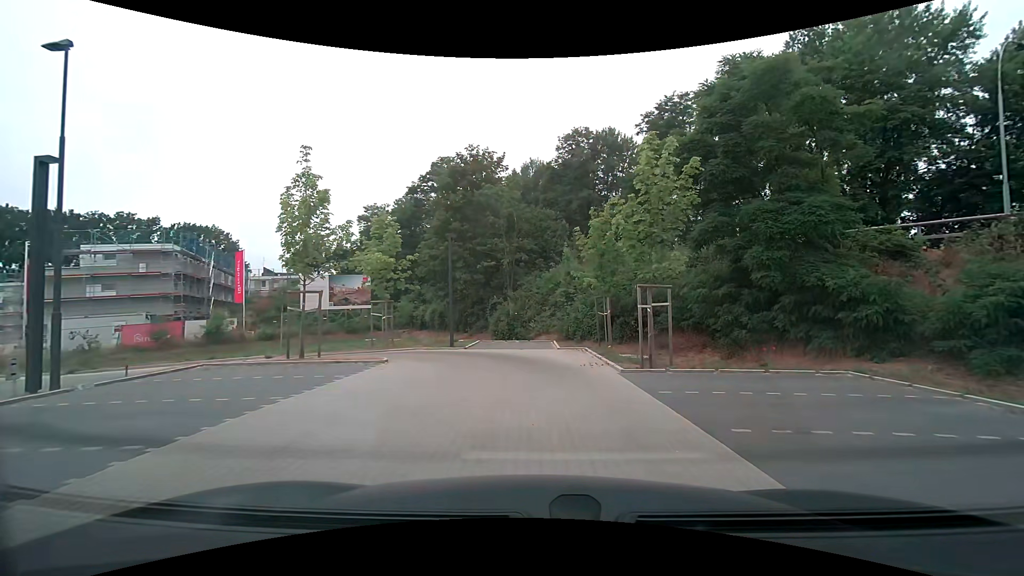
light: Day
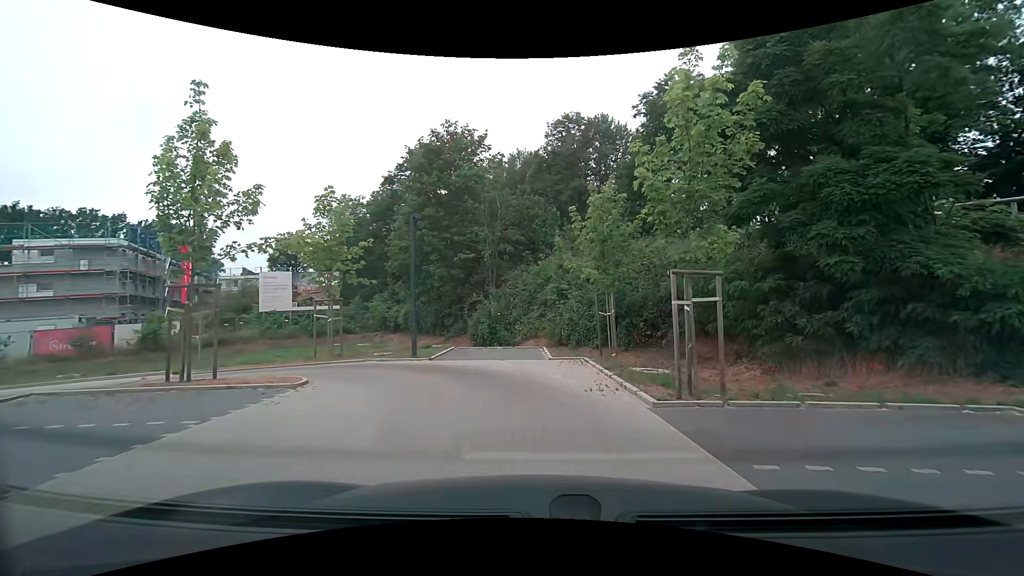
(0.0, +4.3) m; +2°
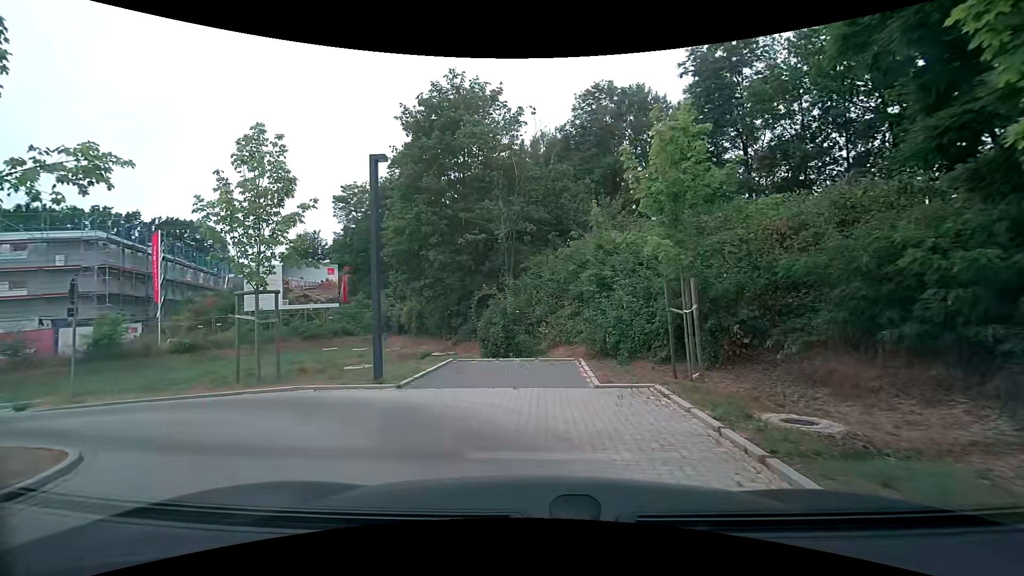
(-0.1, +5.9) m; -3°
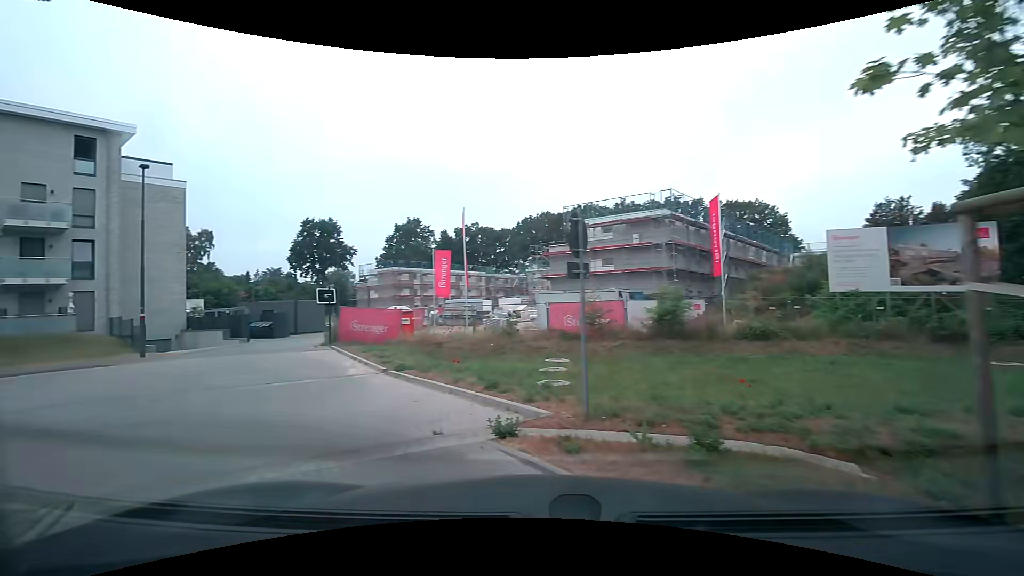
(-3.8, +7.9) m; -60°
